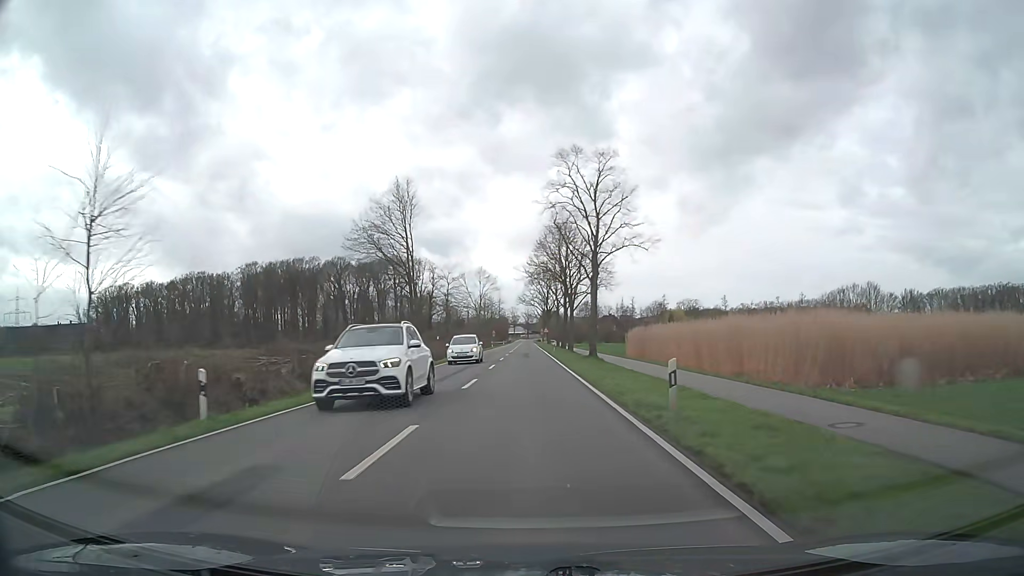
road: secondary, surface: asphalt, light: Day
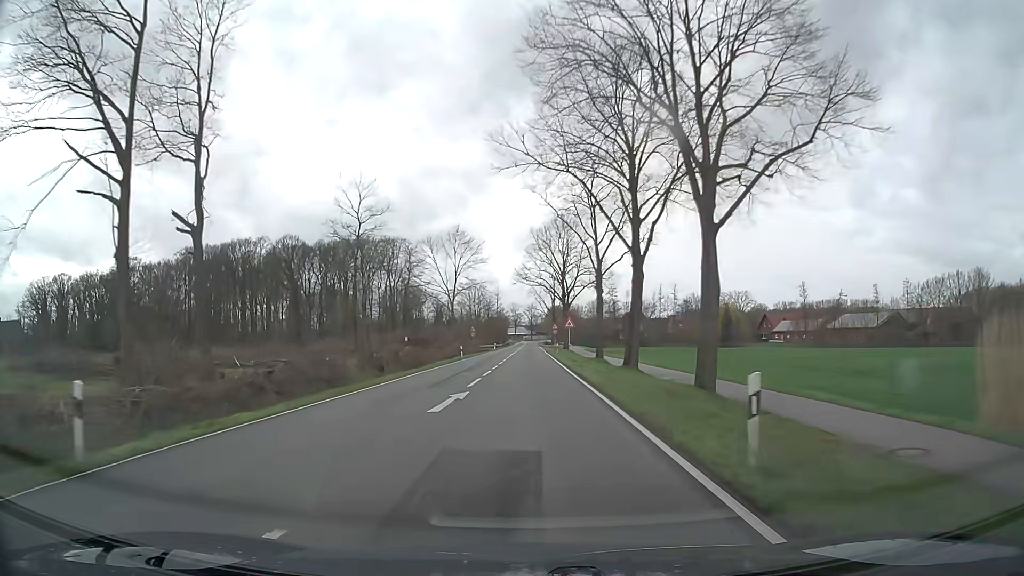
(0.0, +54.0) m; 0°
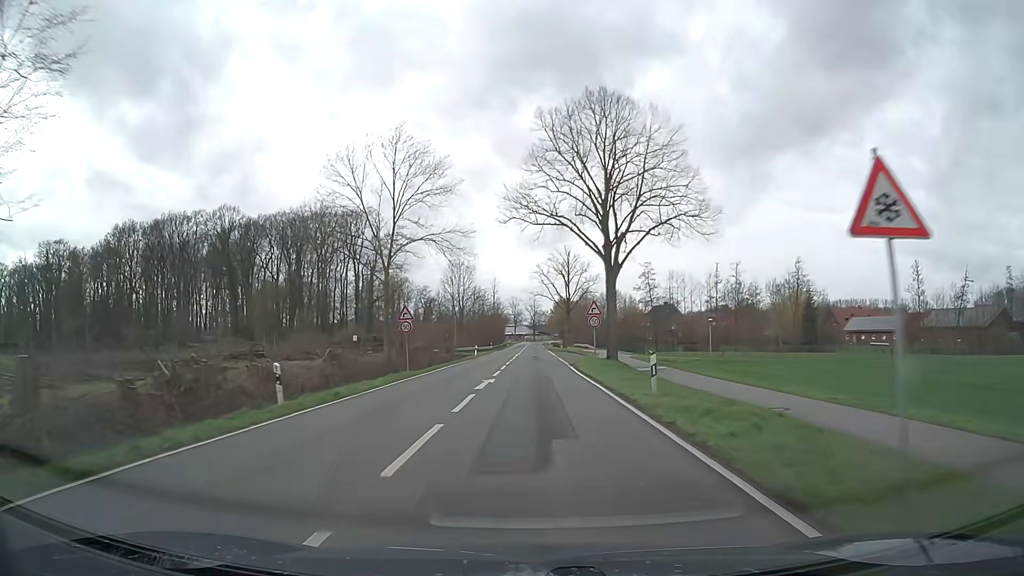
(-0.1, +43.0) m; 0°
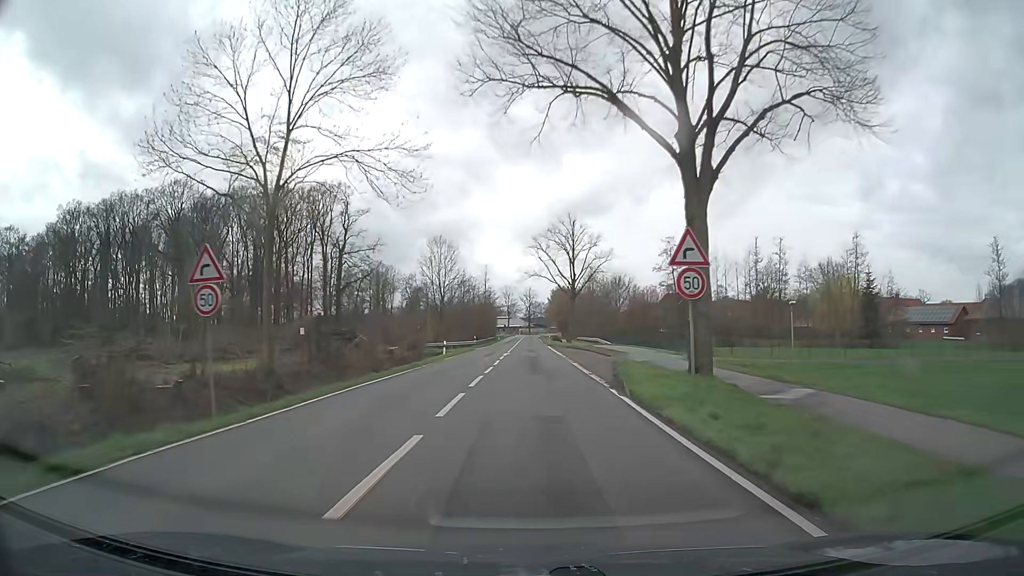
(+0.1, +20.6) m; +1°
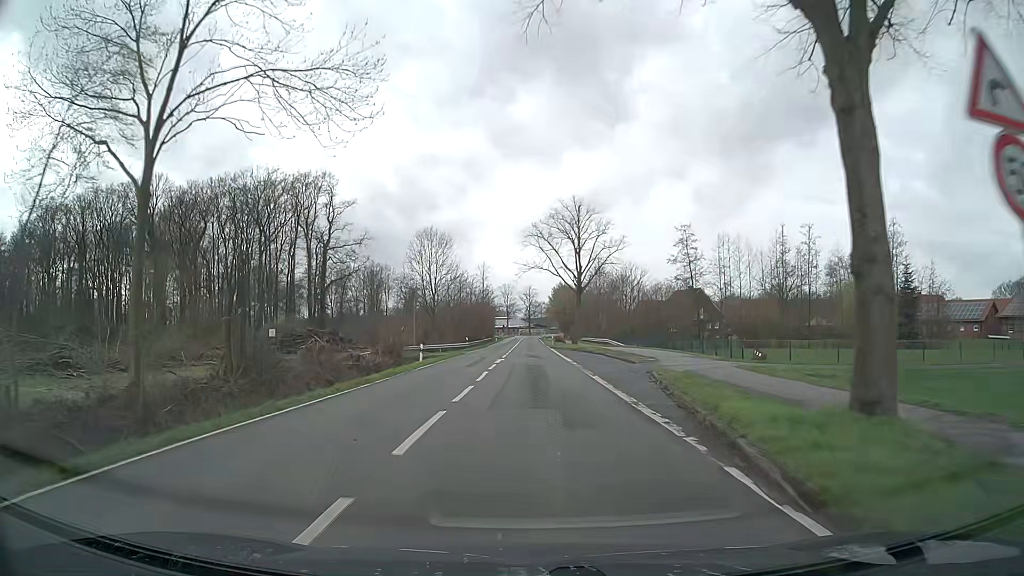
(0.0, +9.3) m; 0°
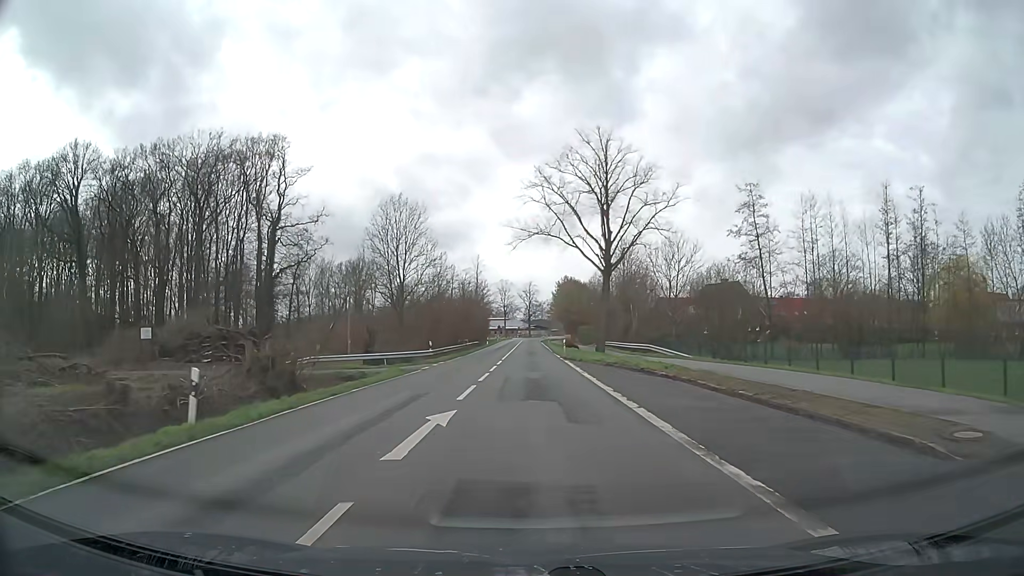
(+0.1, +23.5) m; 0°
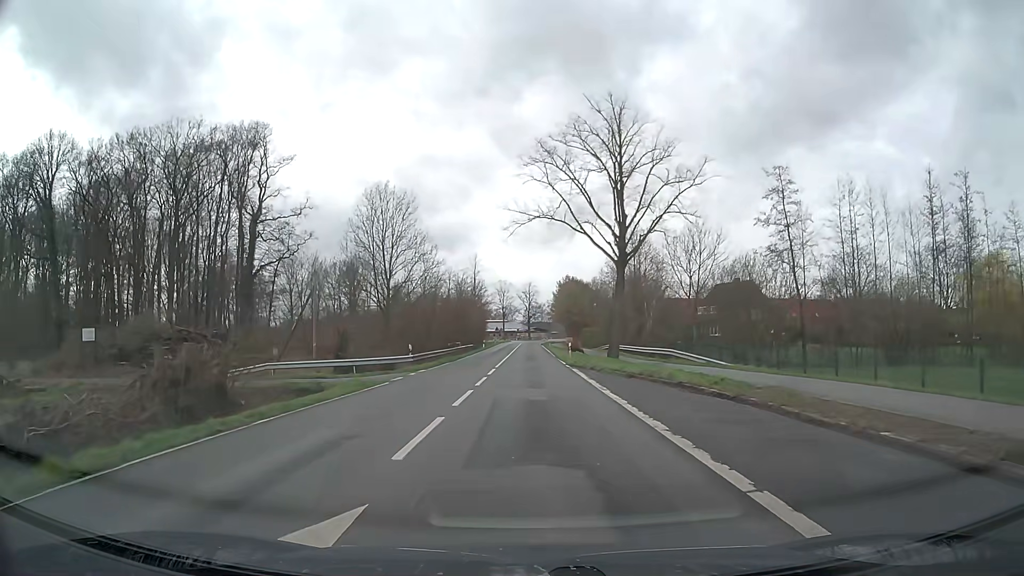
(0.0, +6.8) m; 0°
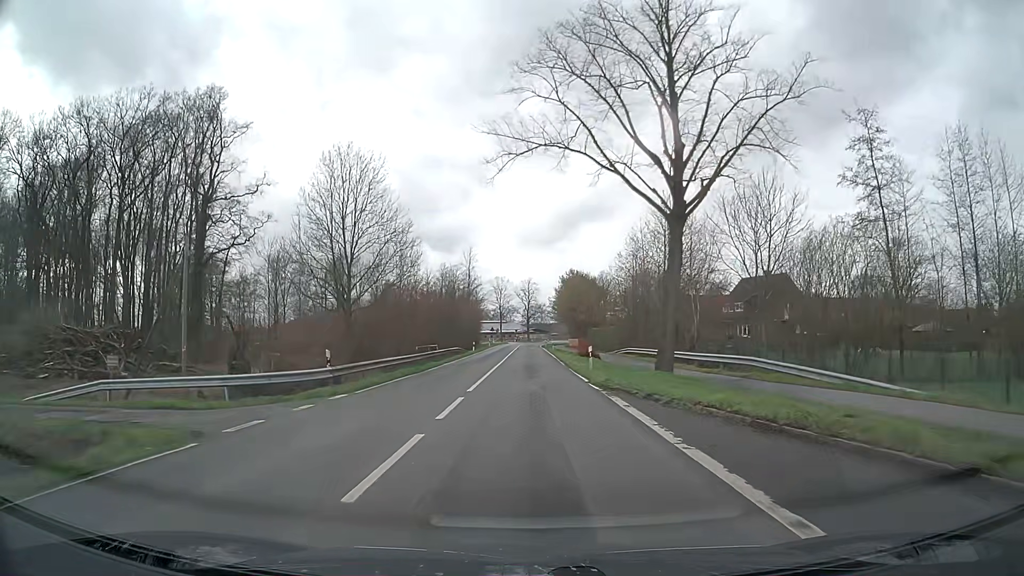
(0.0, +14.2) m; 0°
